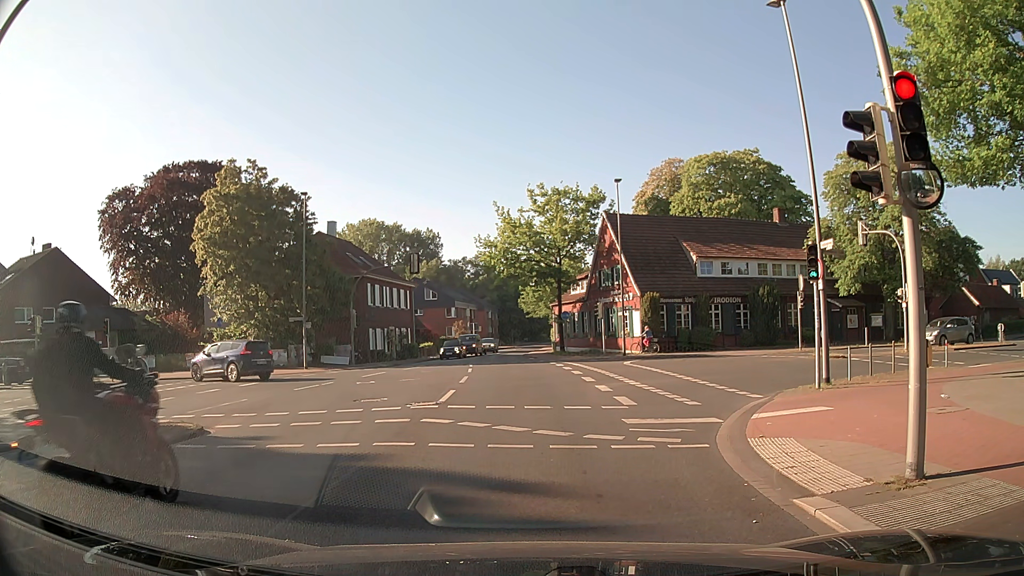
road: secondary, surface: asphalt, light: Day
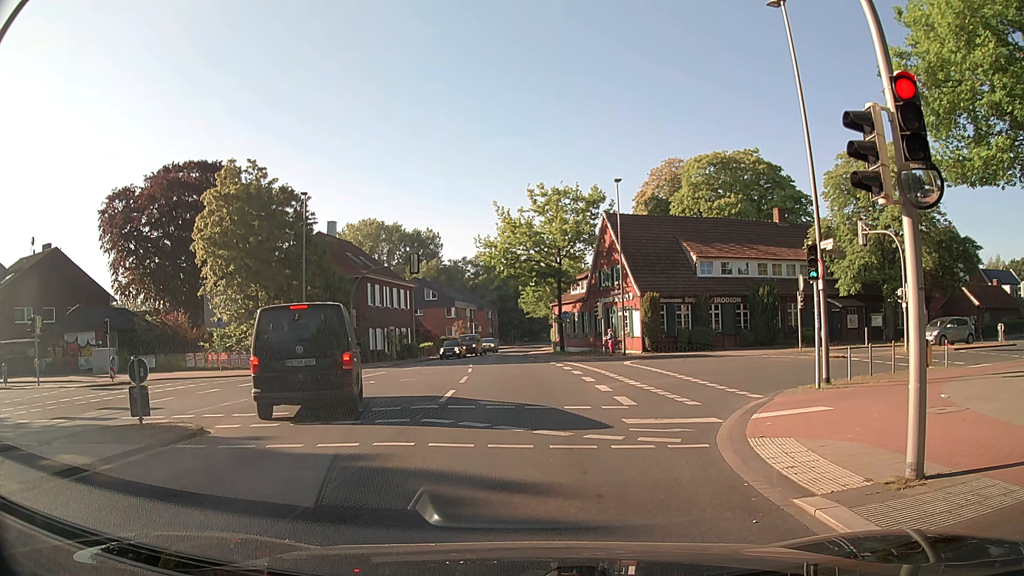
(0.0, 0.0) m; 0°
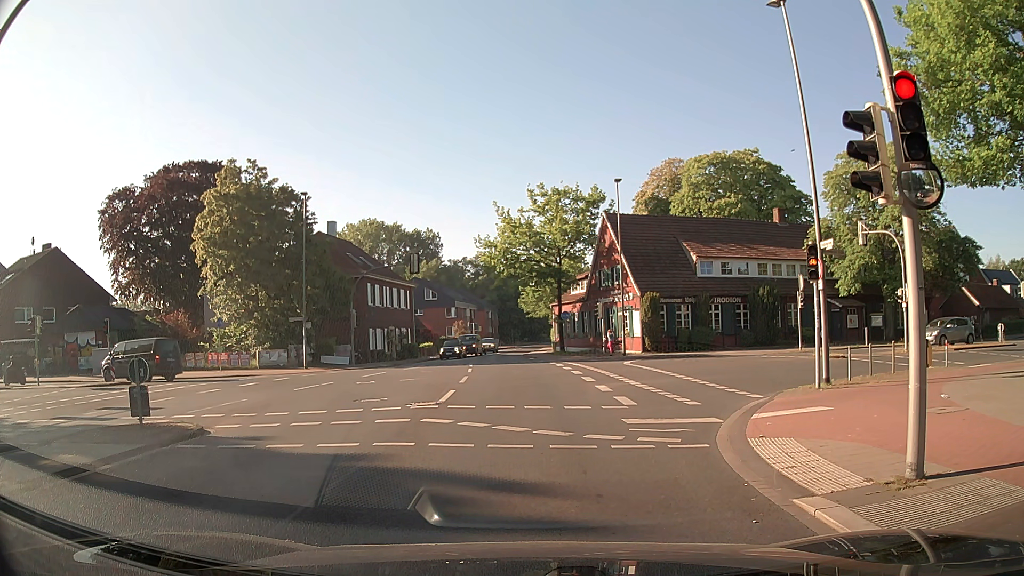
(0.0, 0.0) m; 0°
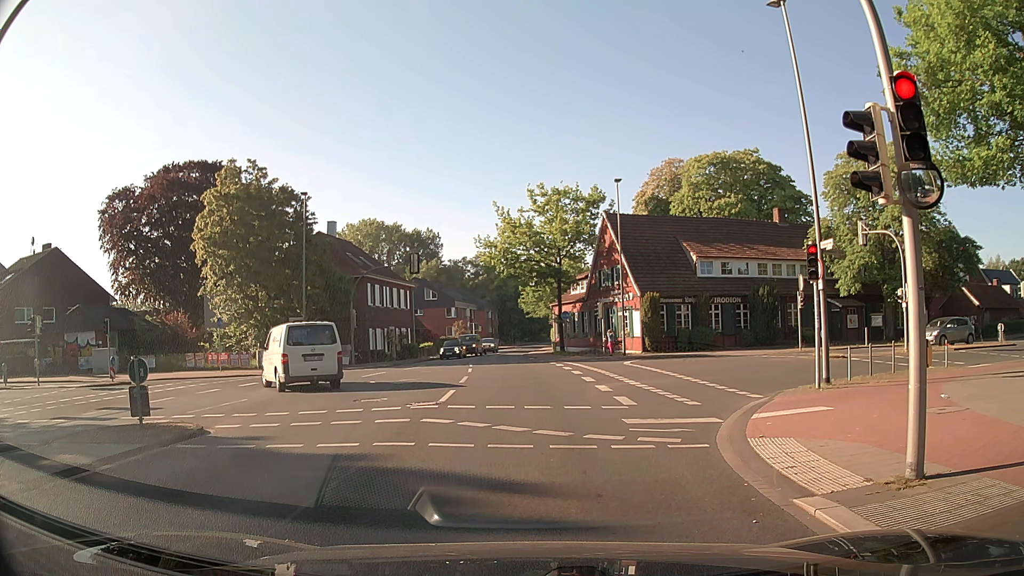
(0.0, 0.0) m; 0°
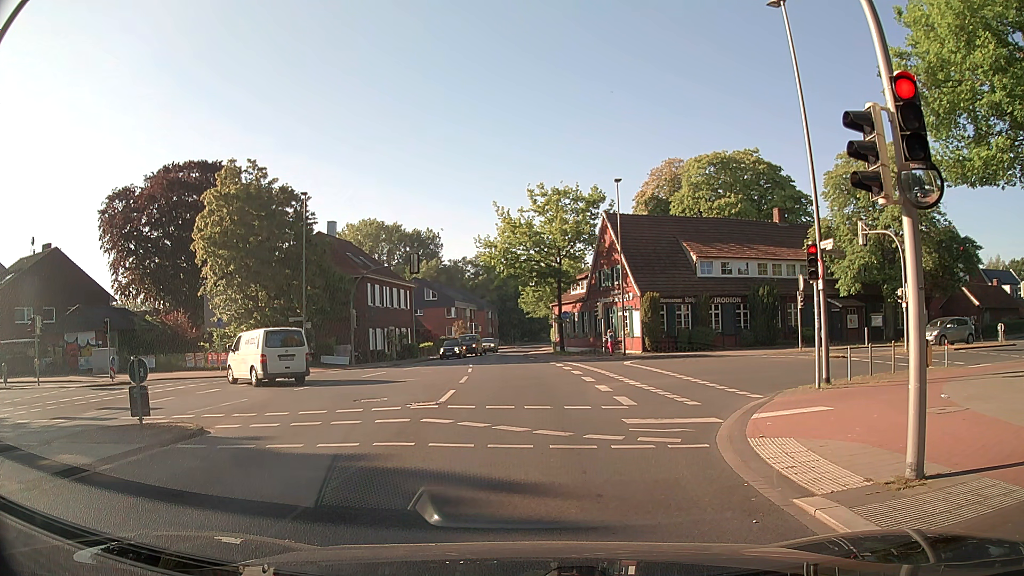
(0.0, 0.0) m; 0°
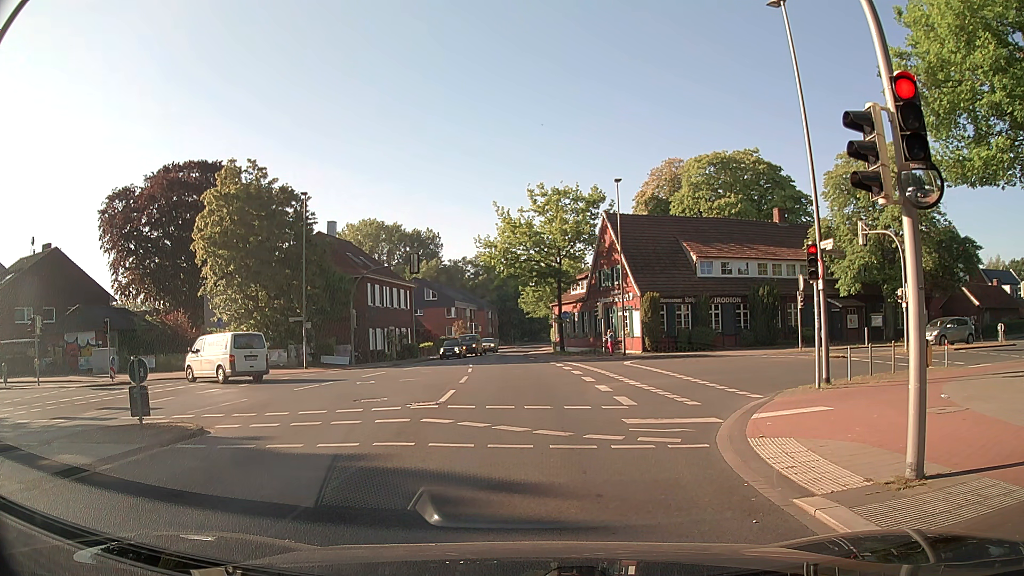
(0.0, 0.0) m; 0°
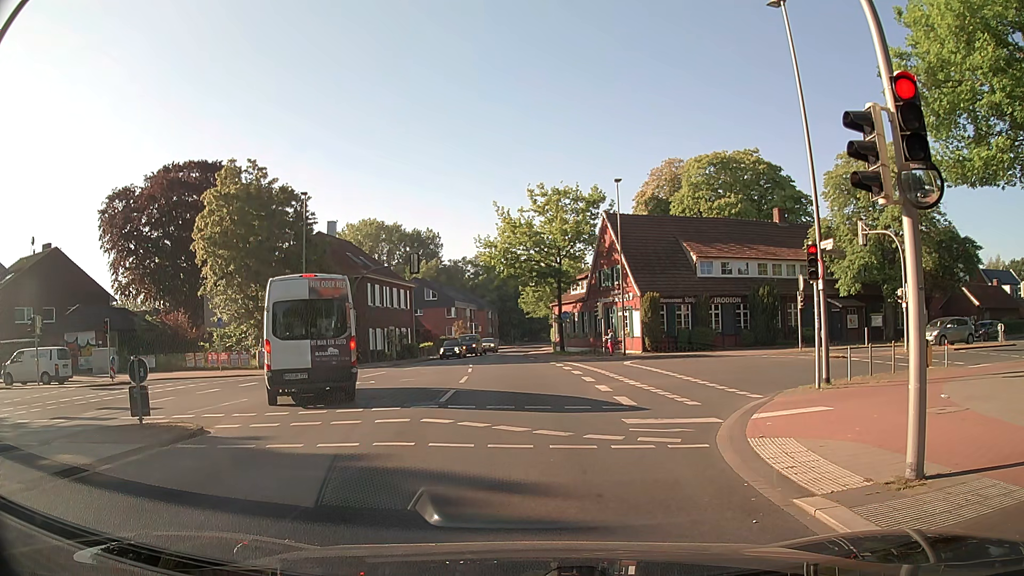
(0.0, 0.0) m; 0°
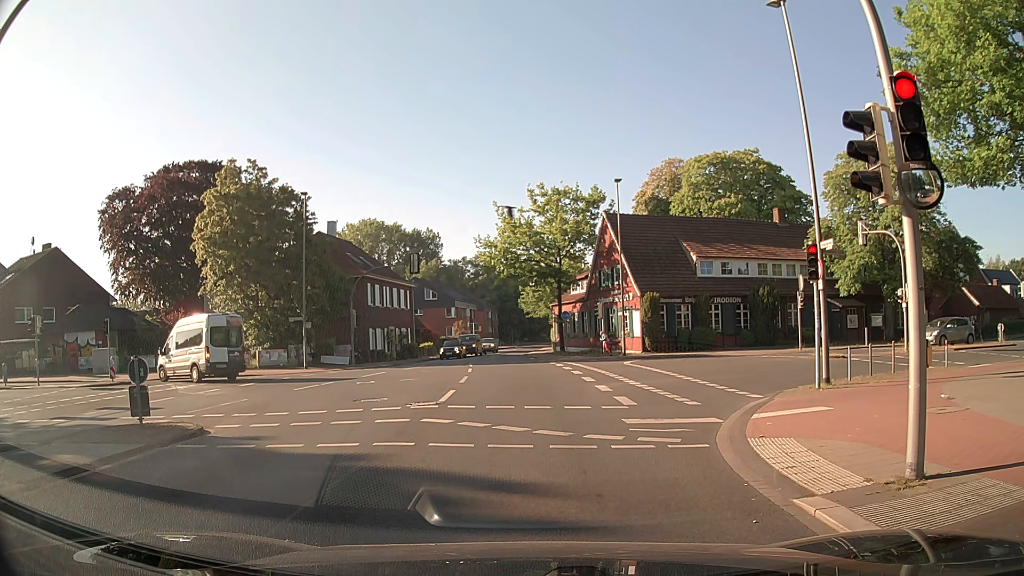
(0.0, 0.0) m; 0°
